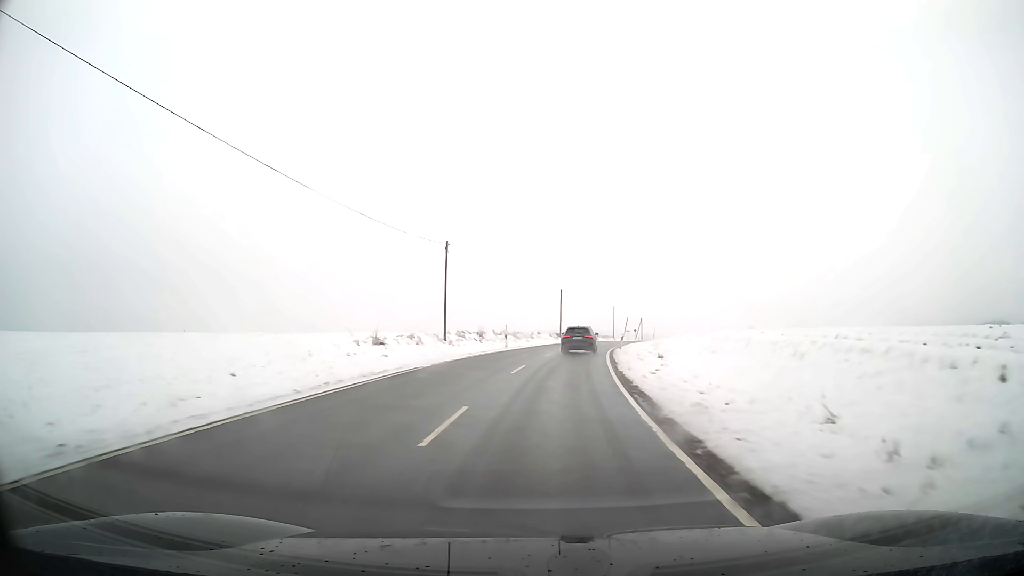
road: secondary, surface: asphalt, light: Day
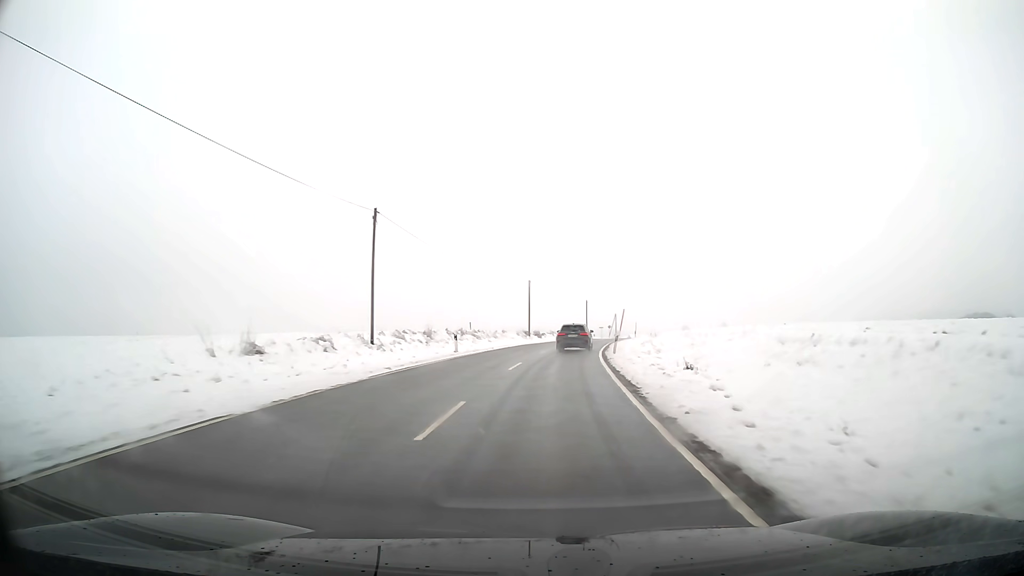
(+0.3, +11.8) m; +2°
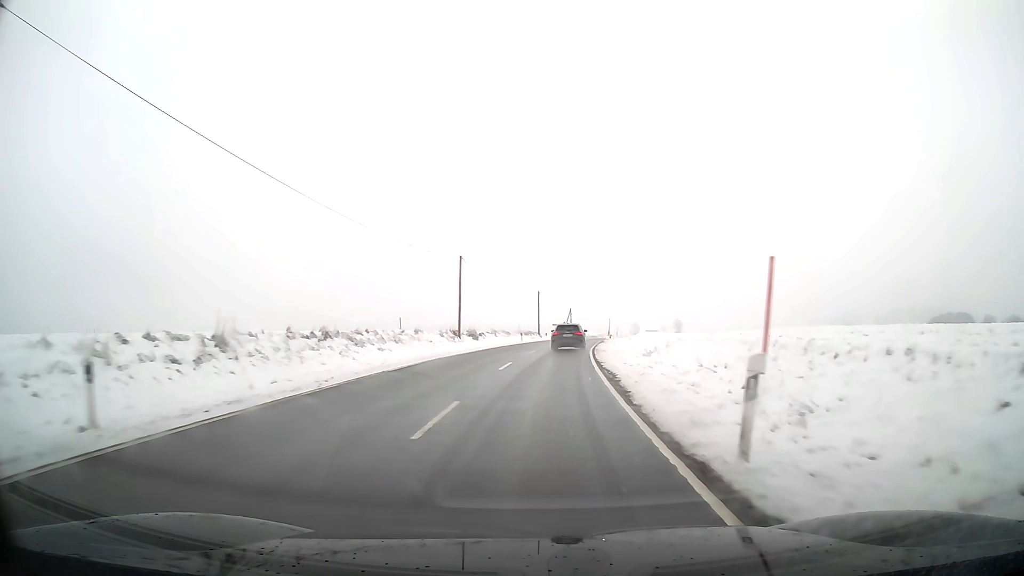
(+0.9, +23.8) m; +4°
